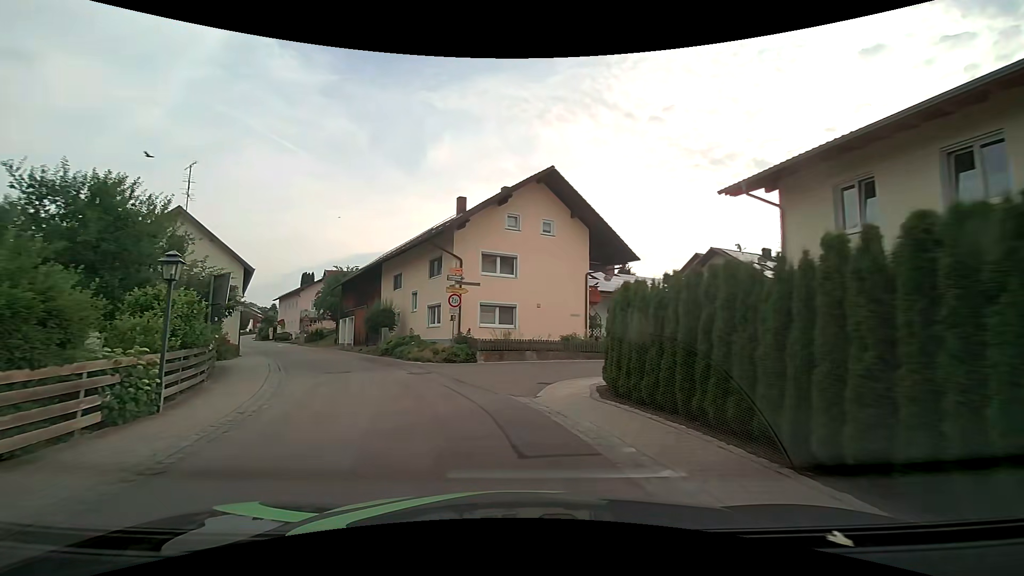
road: tertiary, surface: asphalt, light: Day
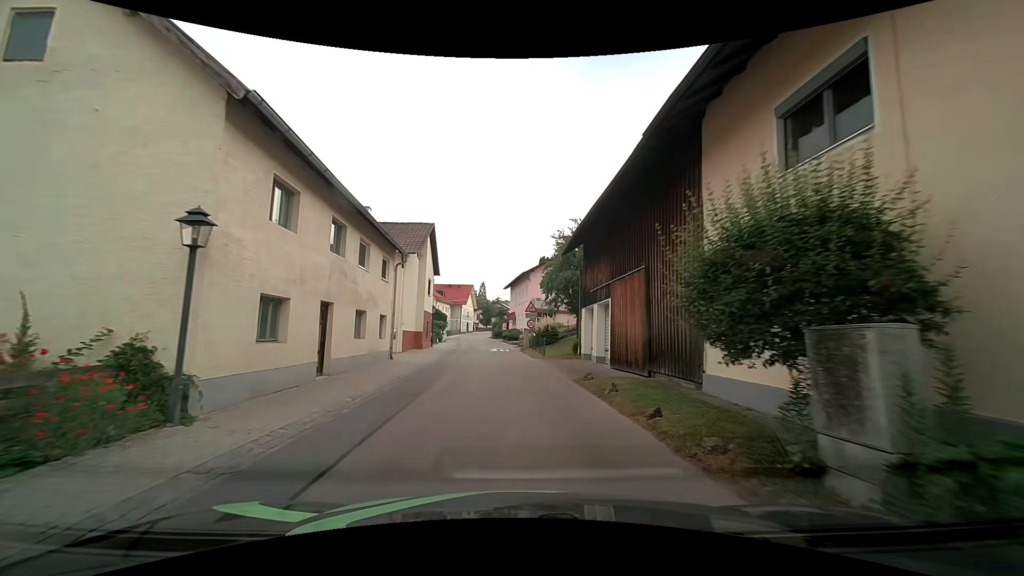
(-7.2, +23.6) m; -29°
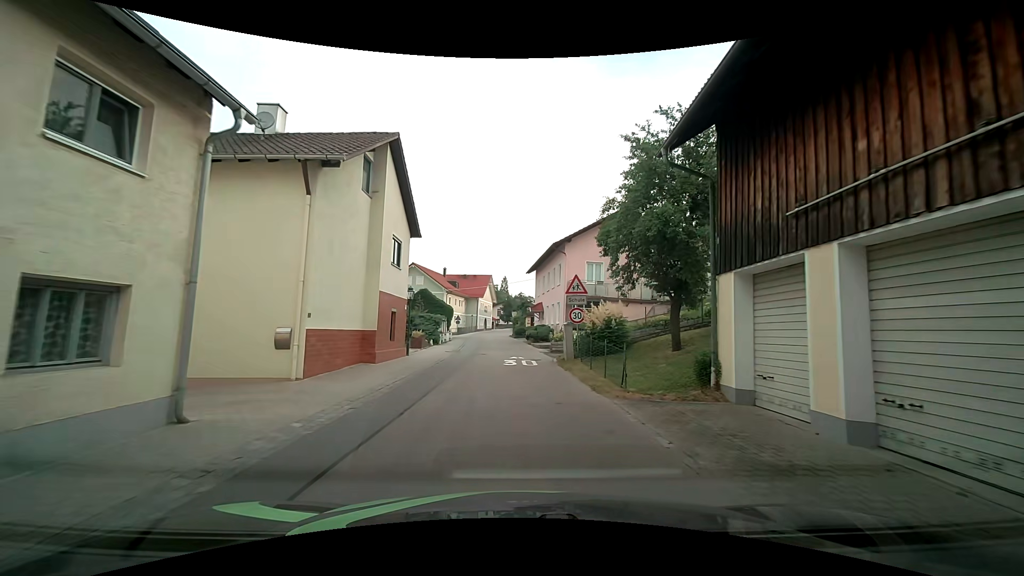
(-0.2, +14.6) m; -2°
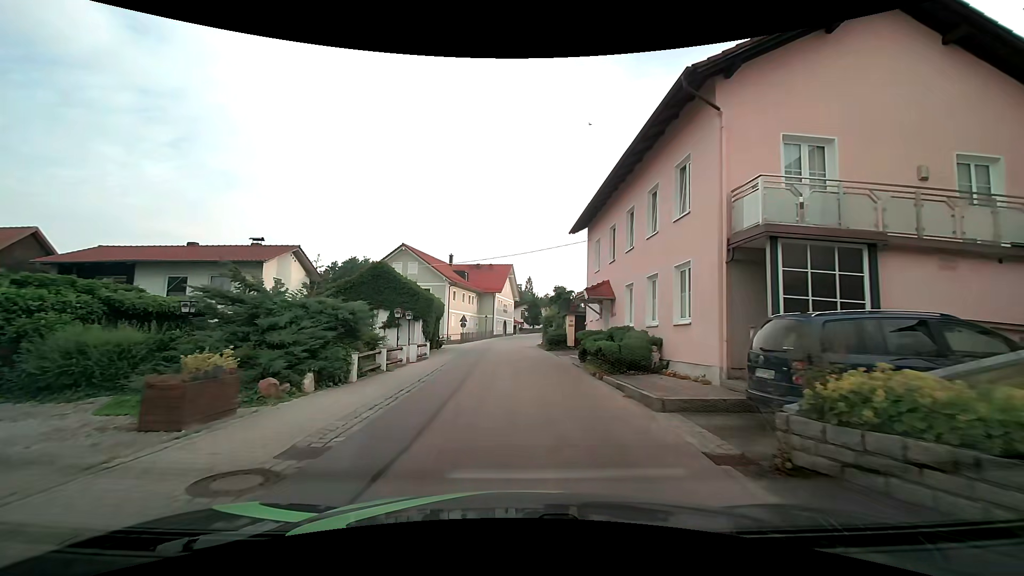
(-0.3, +21.8) m; -2°
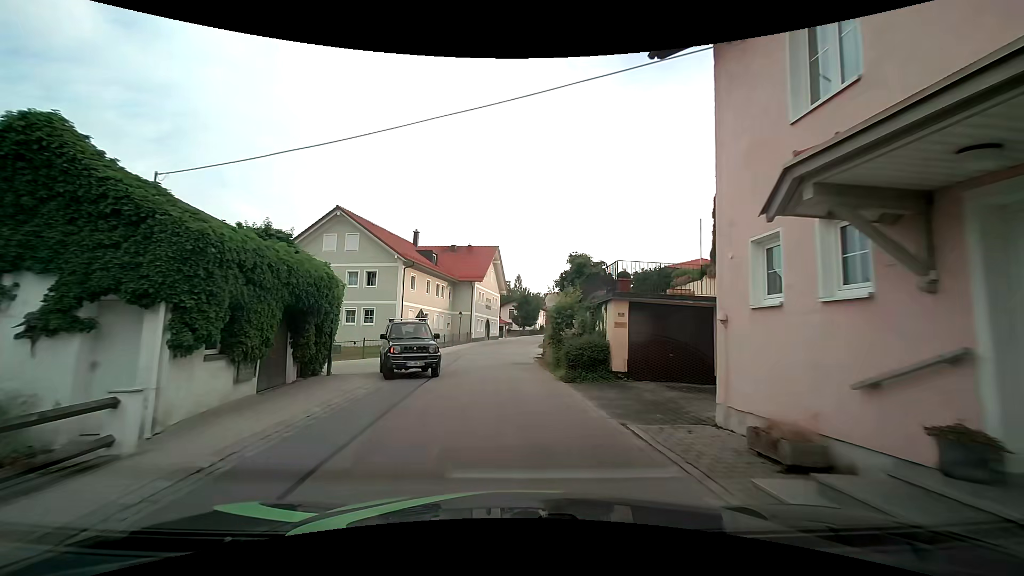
(+0.1, +17.5) m; +2°
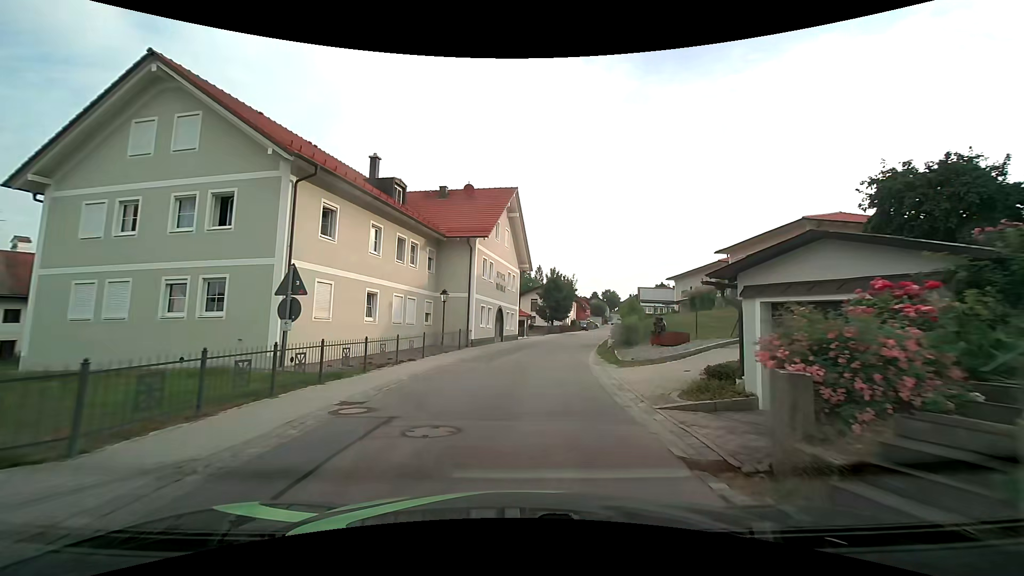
(-1.0, +22.2) m; -3°
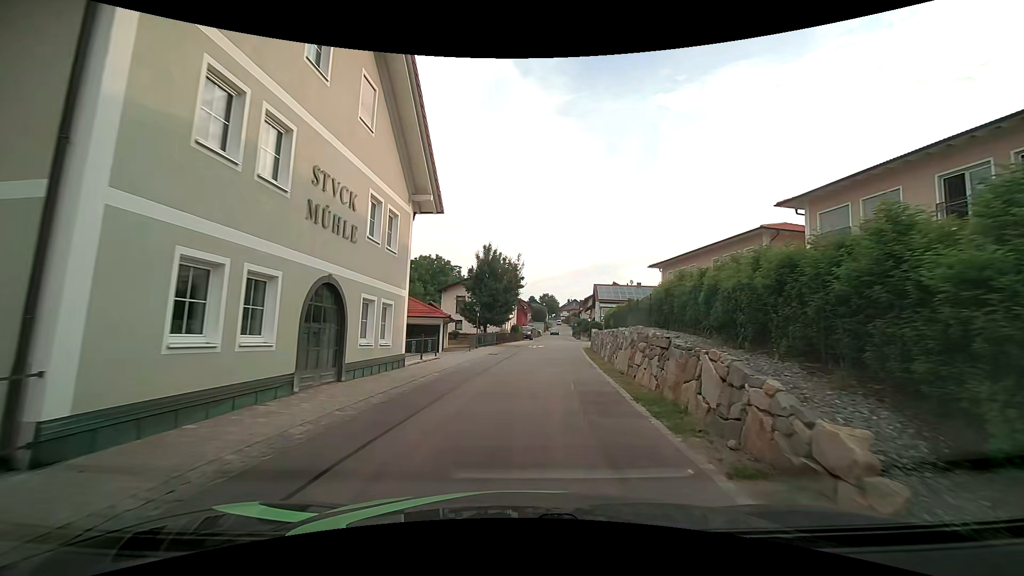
(+1.4, +22.1) m; +8°
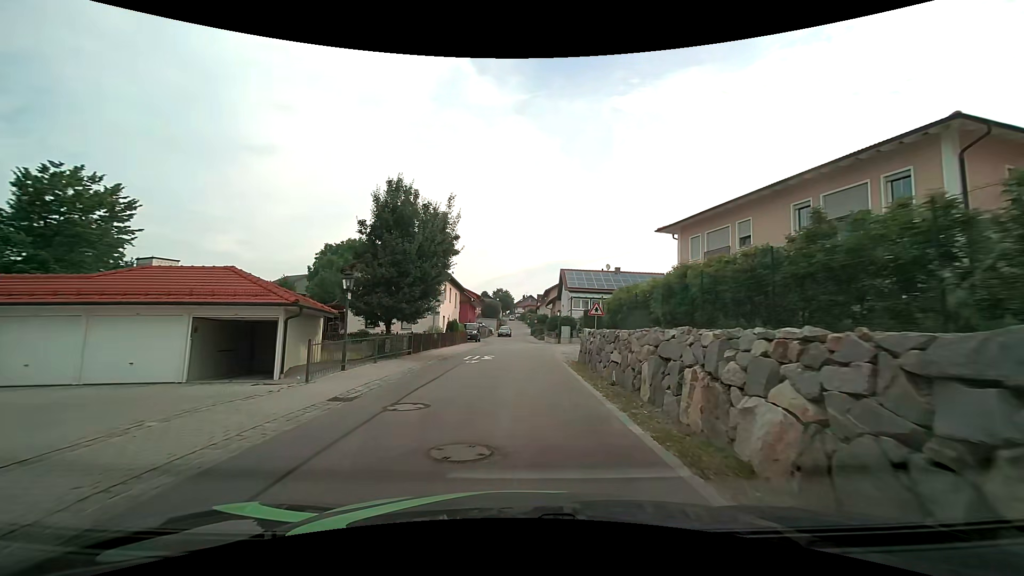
(+0.8, +17.5) m; +5°
(0, +10) (0, +20) (+1, +30) (+1, +40) (0, +50) (-1, +60) (-1, +70) (-1, +80) (-1, +90) (-1, +100) m
